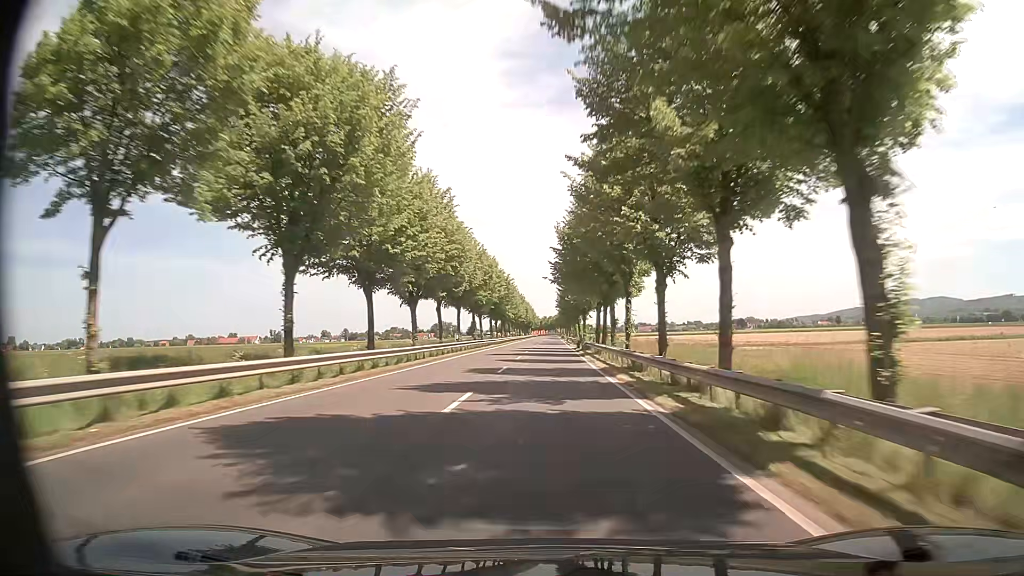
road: primary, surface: asphalt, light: Day
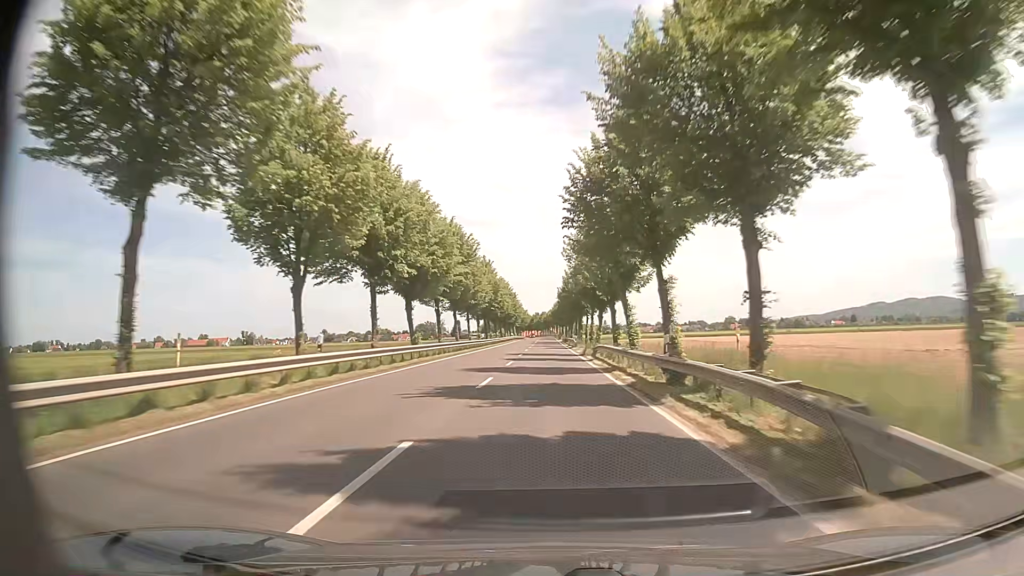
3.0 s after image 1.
(+0.4, +79.1) m; +1°
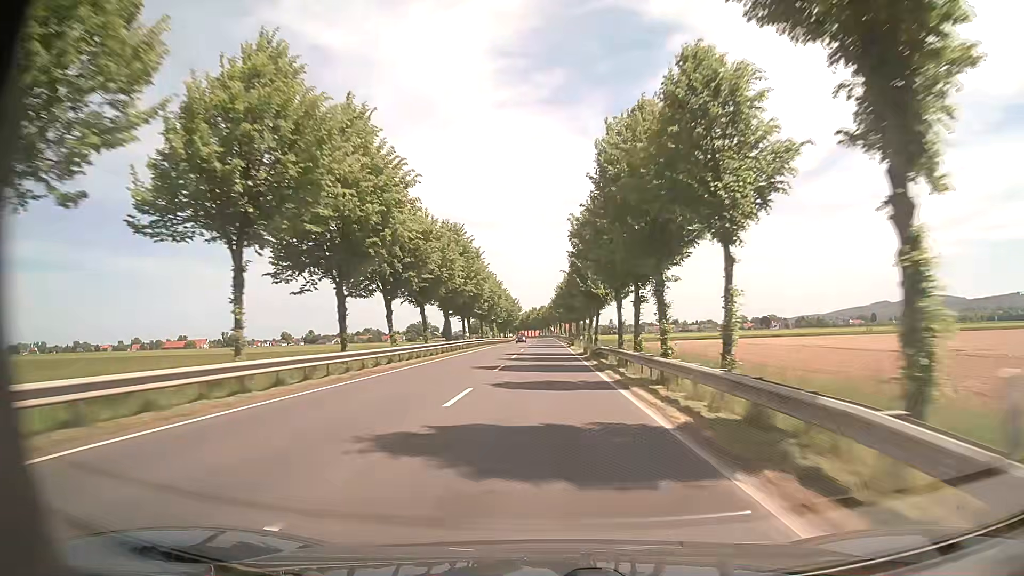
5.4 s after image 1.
(0.0, +64.0) m; 0°
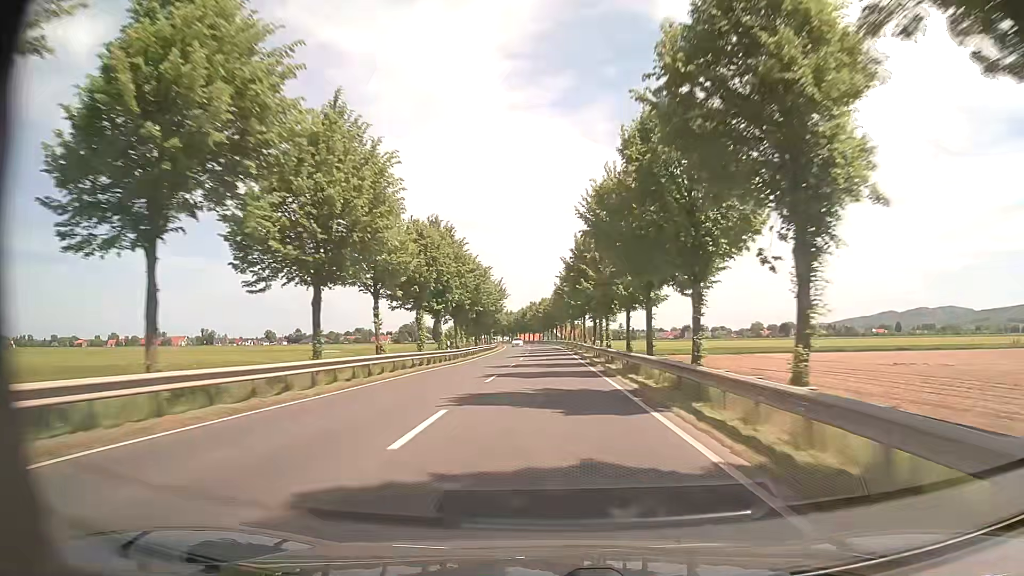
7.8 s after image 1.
(-0.1, +64.3) m; 0°
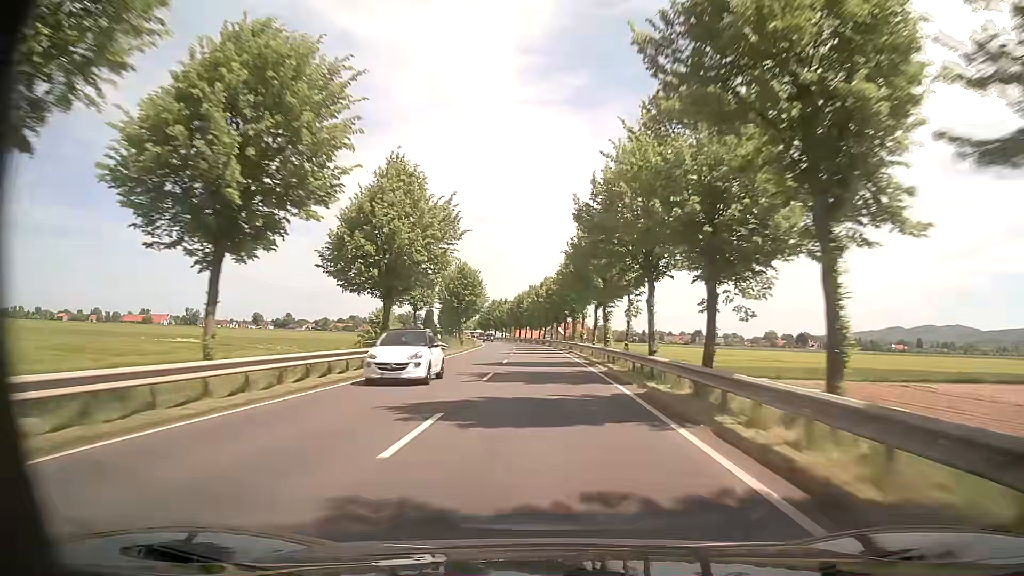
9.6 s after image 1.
(-0.4, +48.3) m; -1°
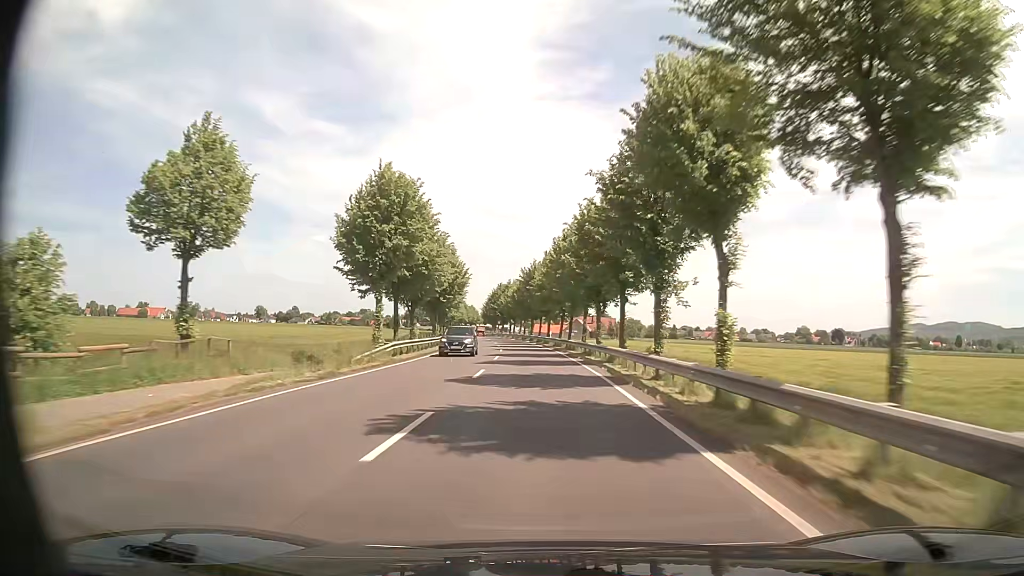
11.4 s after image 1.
(-0.4, +47.8) m; -2°
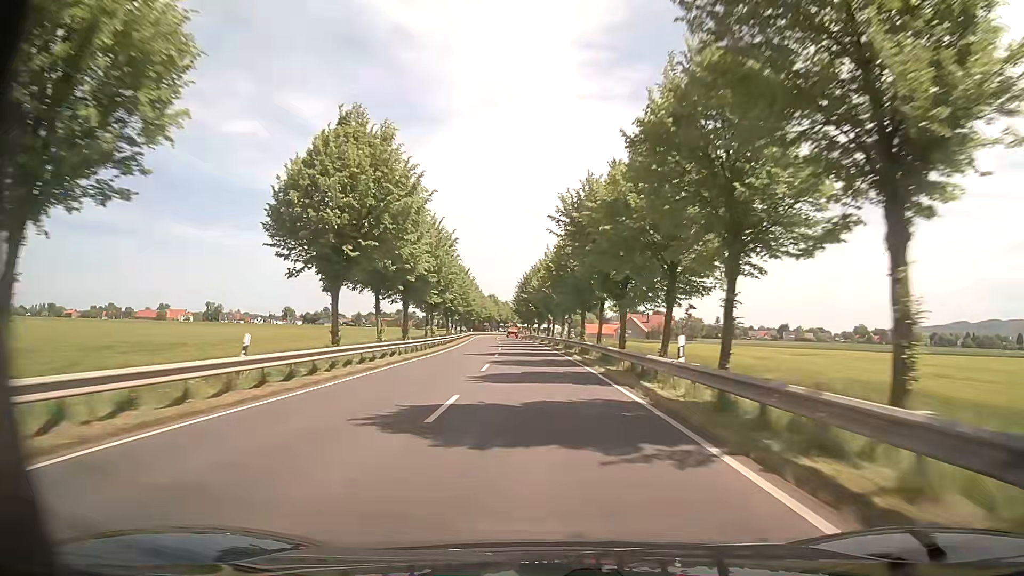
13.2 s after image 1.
(-1.2, +44.3) m; -4°
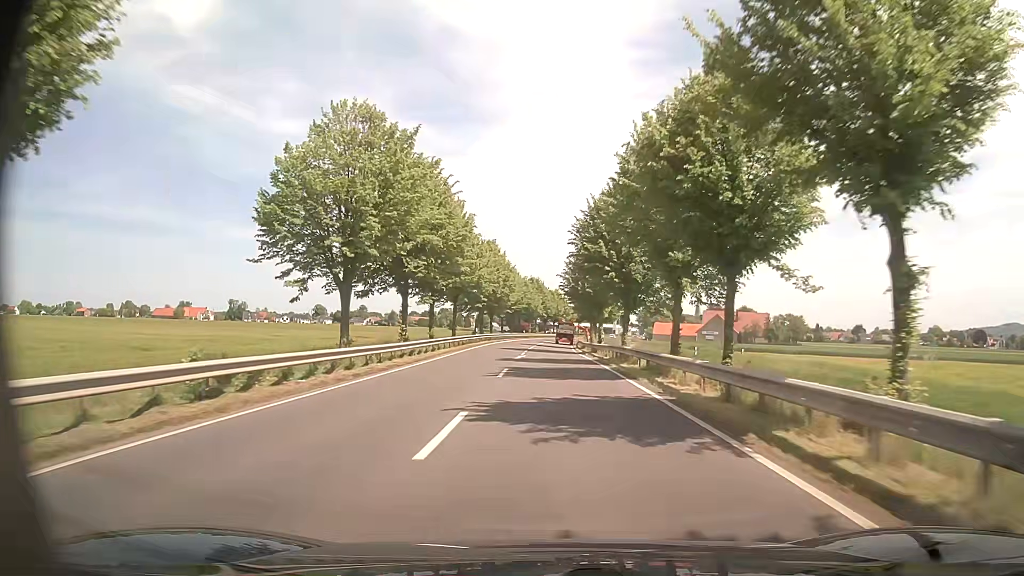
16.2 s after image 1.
(-2.9, +61.6) m; -4°
(0, +10) (0, +20) (0, +30) (0, +40) (0, +50) (-1, +60) (-1, +70) (-1, +80) (-1, +90) (-1, +100) m
